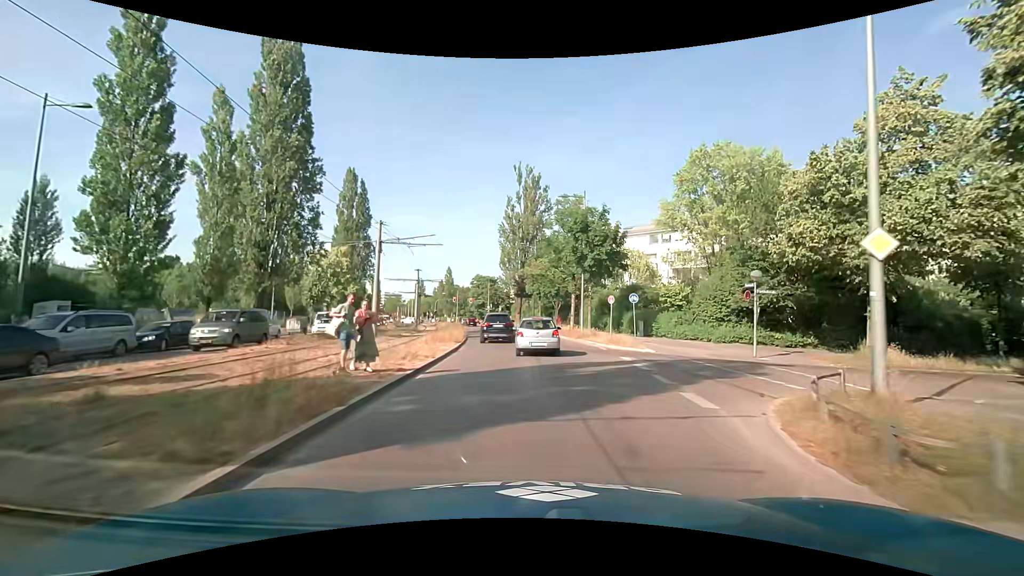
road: secondary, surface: asphalt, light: Day
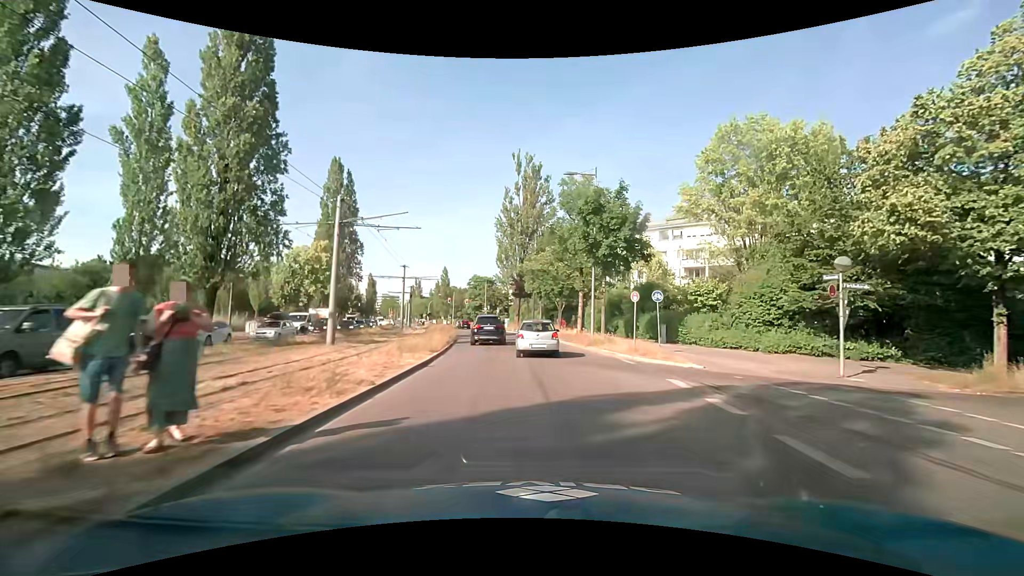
(0.0, +6.3) m; 0°
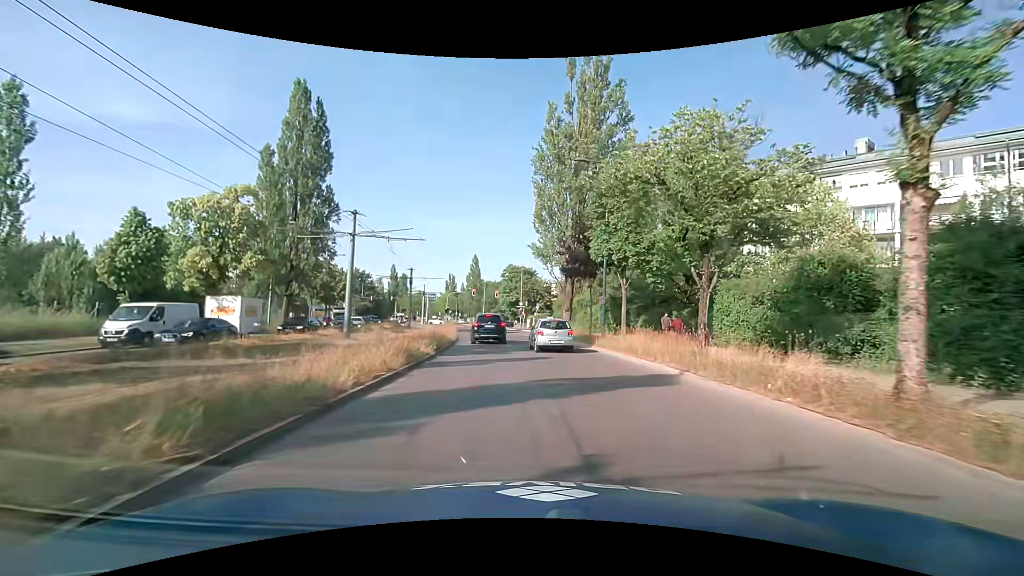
(-1.2, +26.1) m; -4°
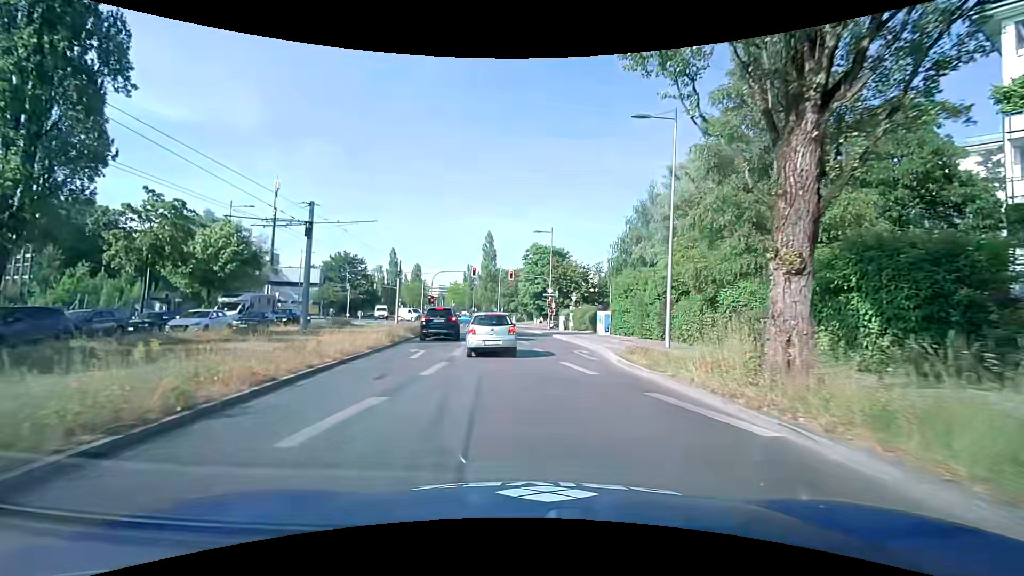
(-0.8, +30.8) m; -3°
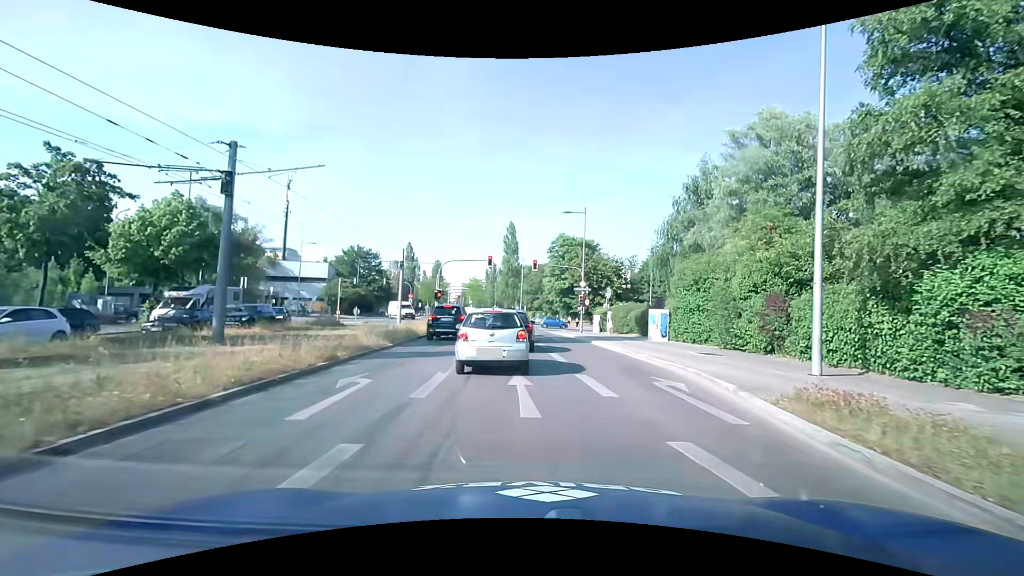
(-0.3, +8.8) m; -4°
